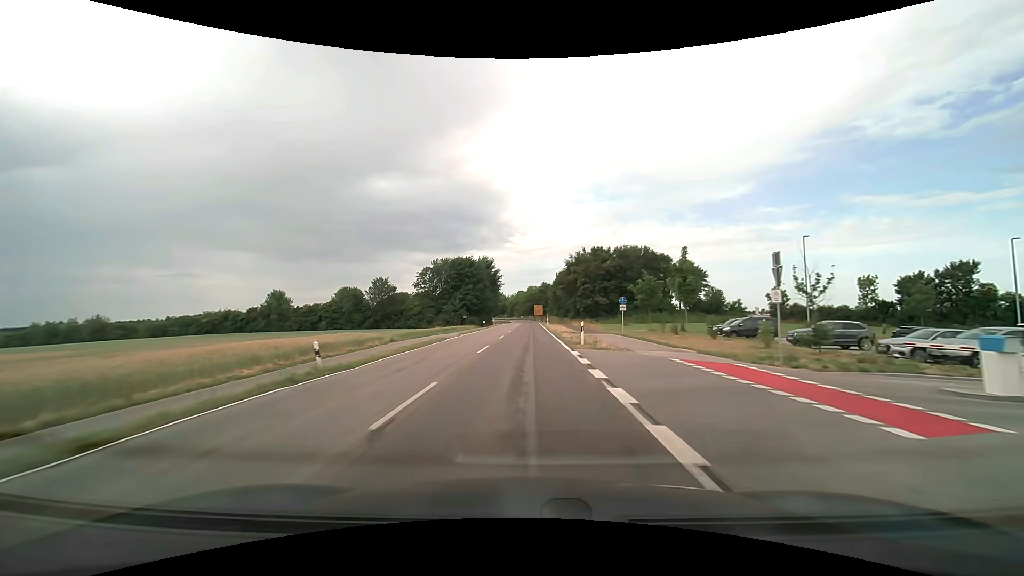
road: tertiary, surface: asphalt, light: Day
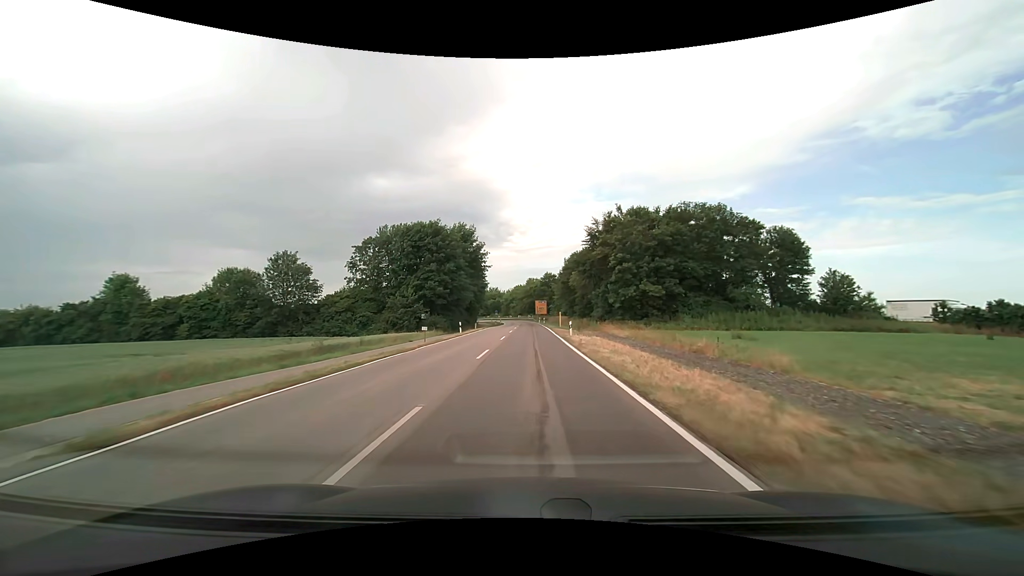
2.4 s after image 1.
(-0.1, +38.8) m; 0°
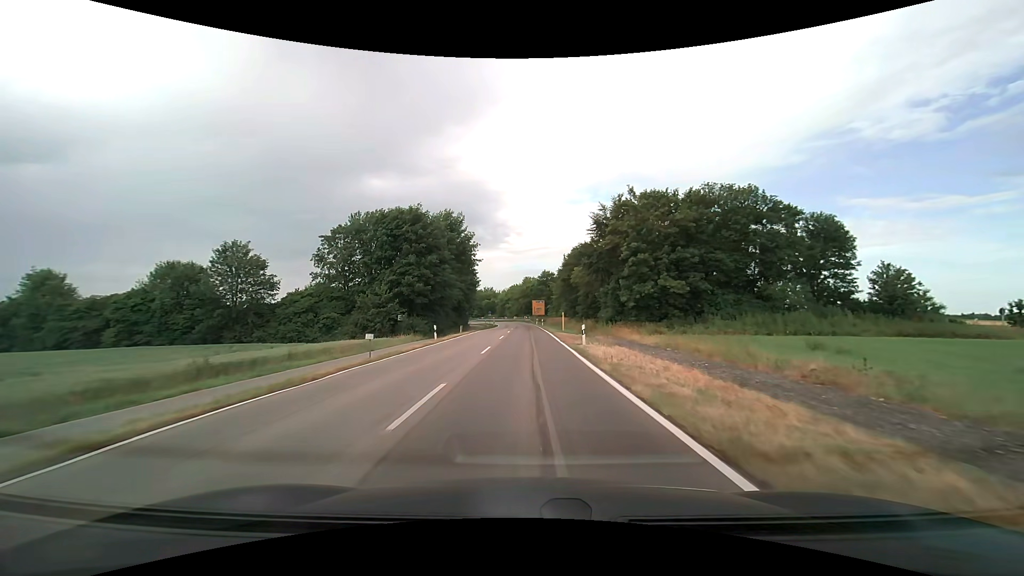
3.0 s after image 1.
(0.0, +9.5) m; 0°
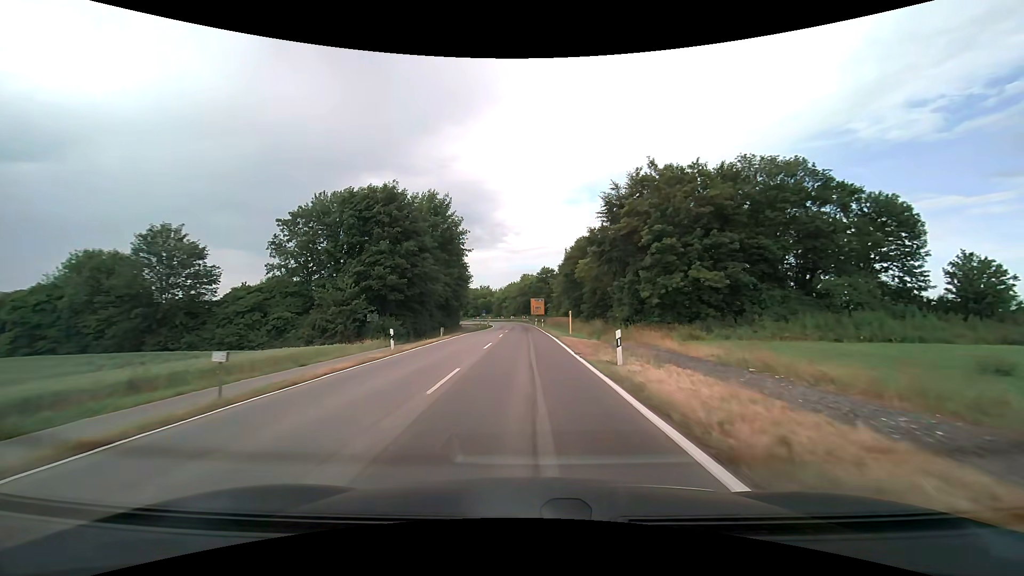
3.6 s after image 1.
(0.0, +9.4) m; 0°
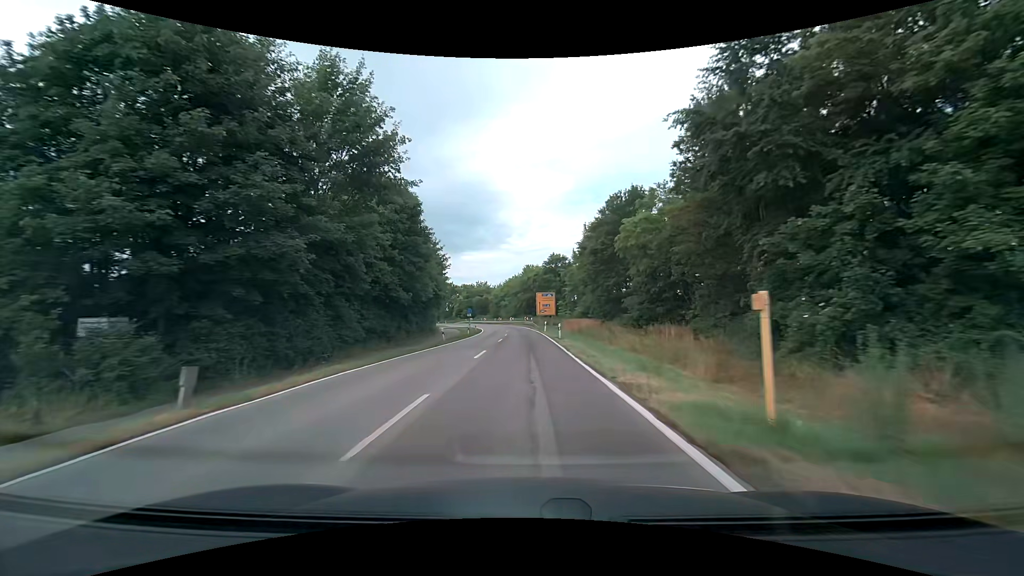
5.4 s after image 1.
(-0.1, +28.1) m; 0°
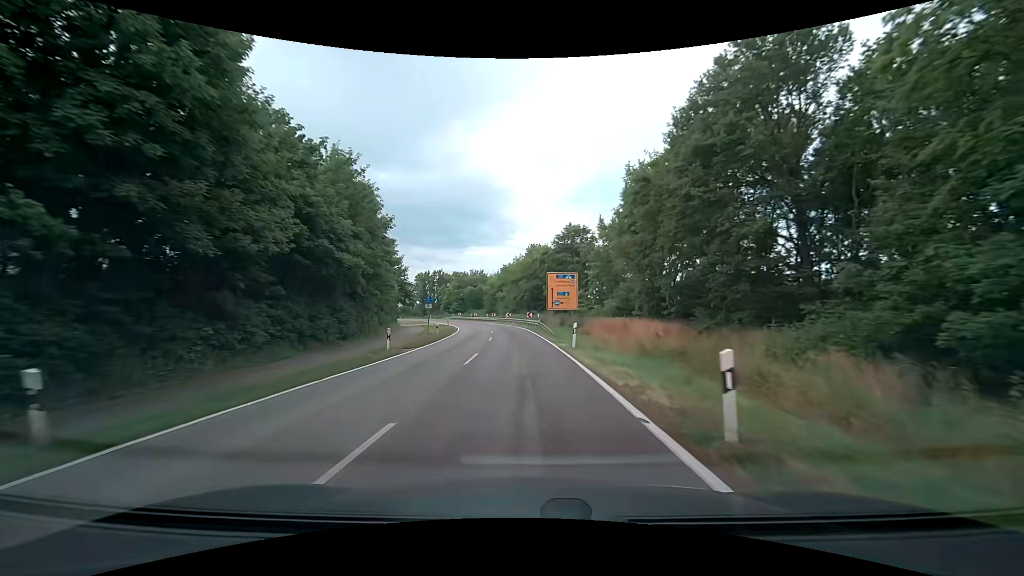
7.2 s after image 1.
(-0.1, +28.0) m; 0°
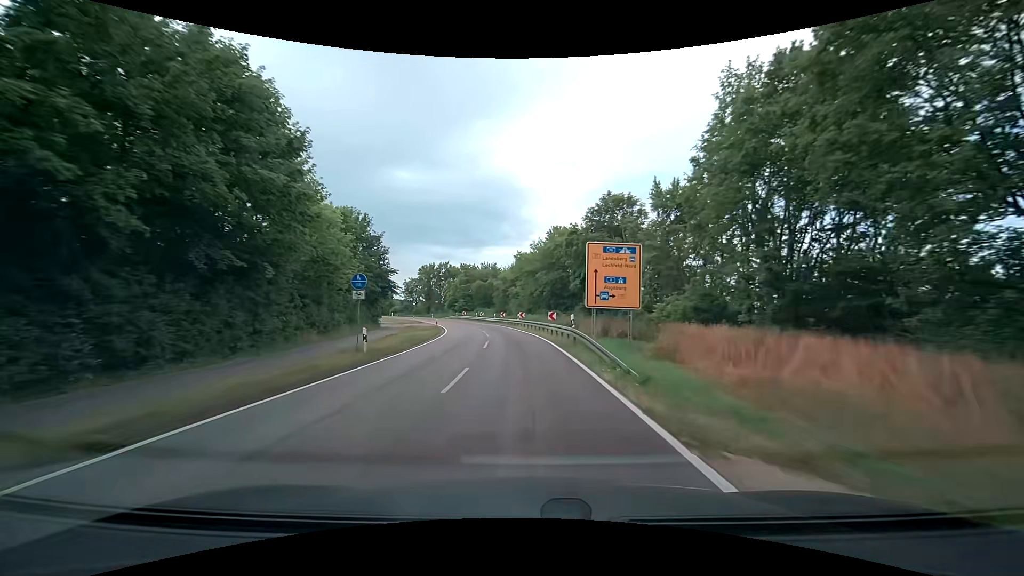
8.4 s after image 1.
(-0.3, +18.1) m; -2°
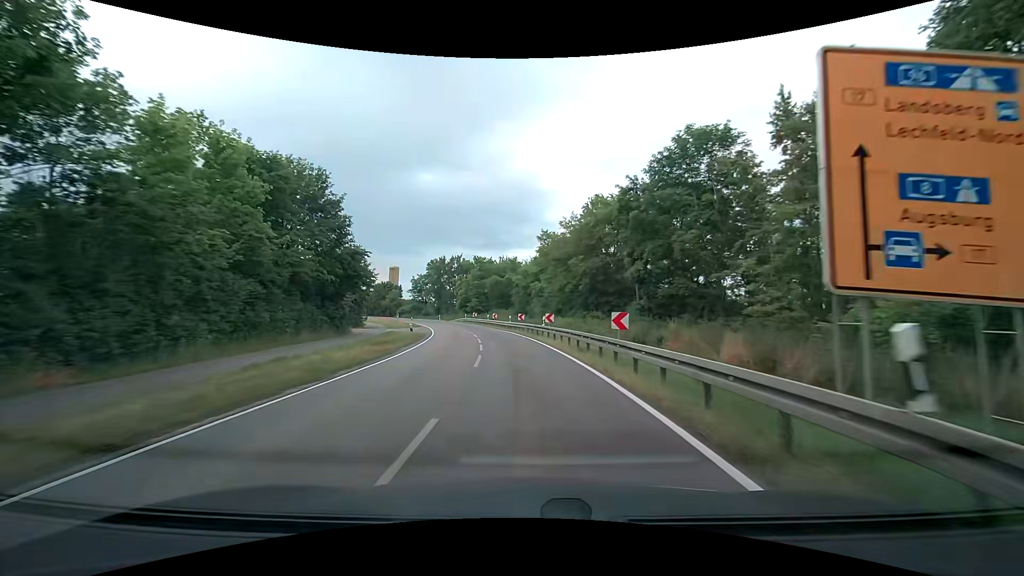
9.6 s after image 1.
(-0.3, +17.6) m; -2°
(0, +10) (-1, +20) (-2, +30) (-3, +40) (-5, +50) (-8, +59) (-11, +69) (-14, +78) (-18, +88) (-22, +97) m
